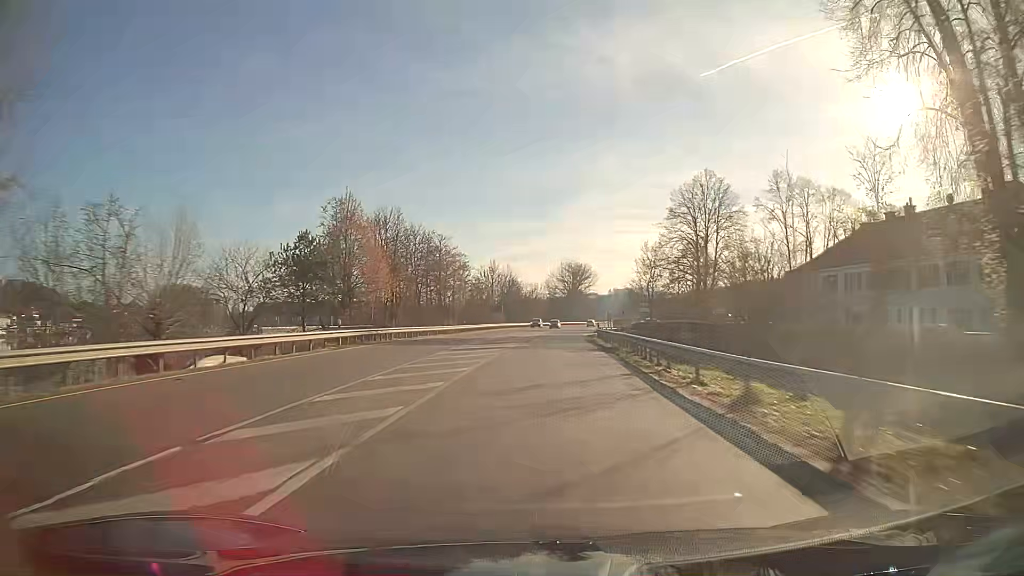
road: primary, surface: asphalt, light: Day
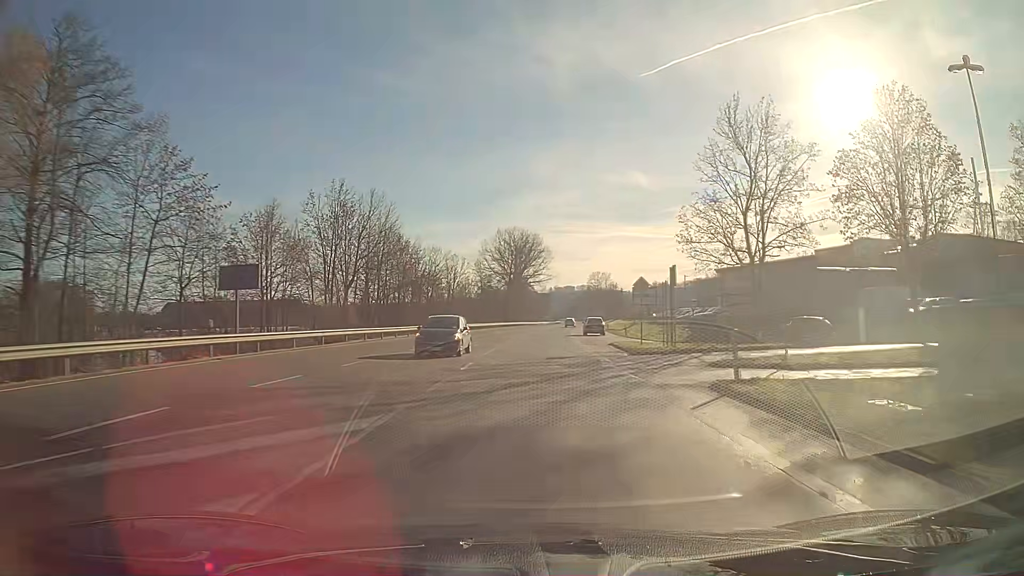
(+3.8, +79.8) m; +5°
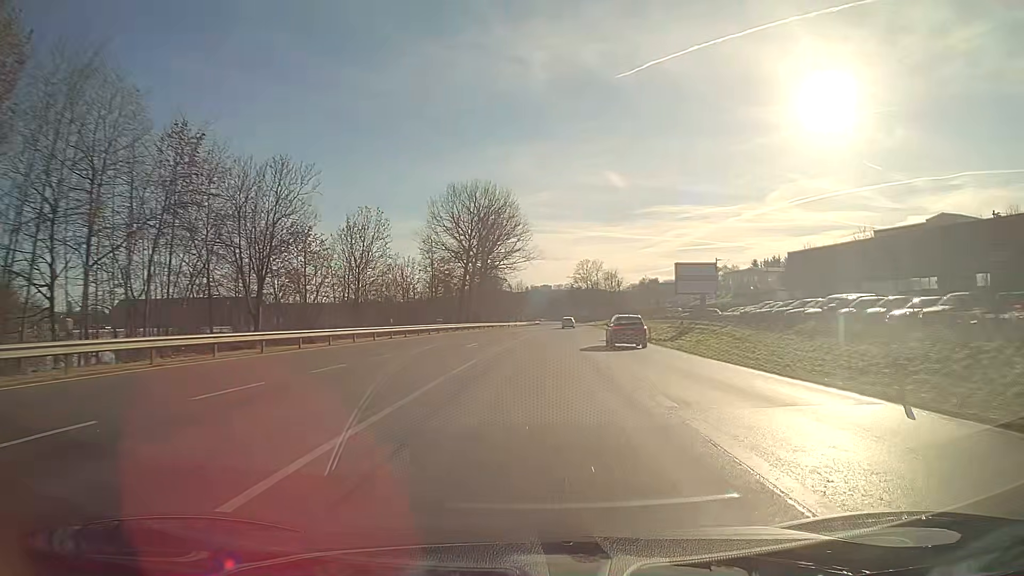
(+0.9, +48.0) m; +2°
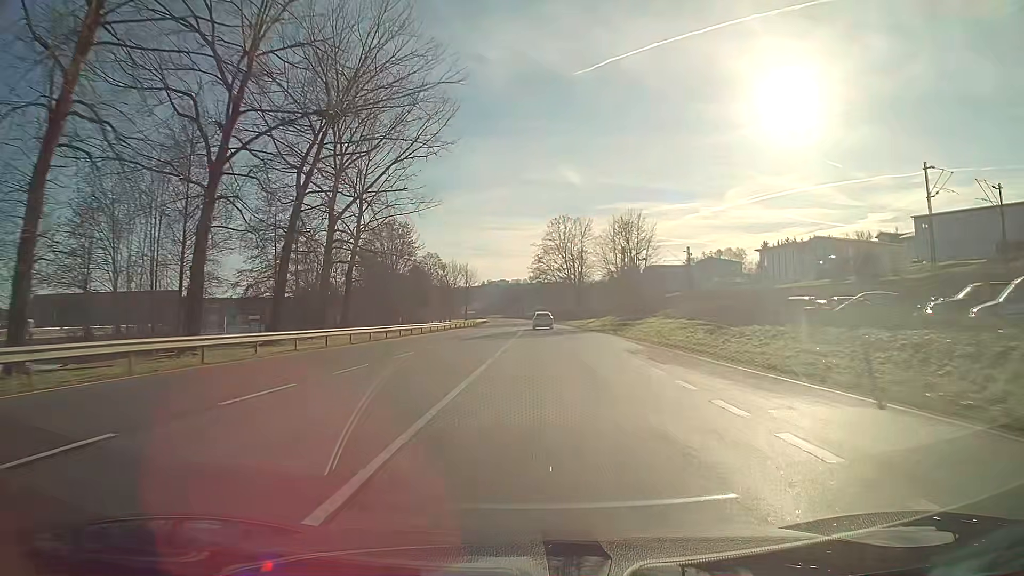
(+2.6, +77.6) m; +3°
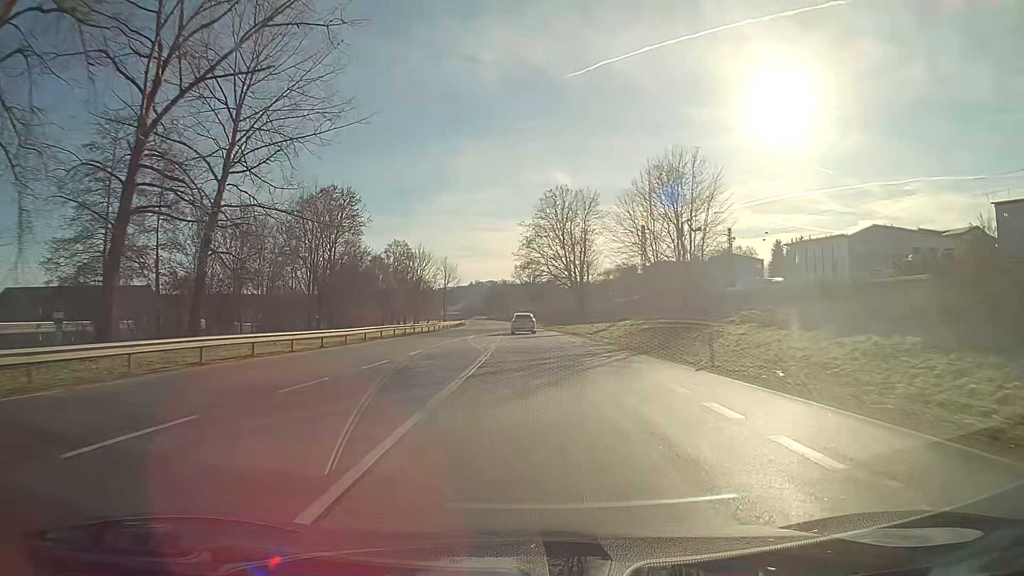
(+0.2, +27.8) m; +1°
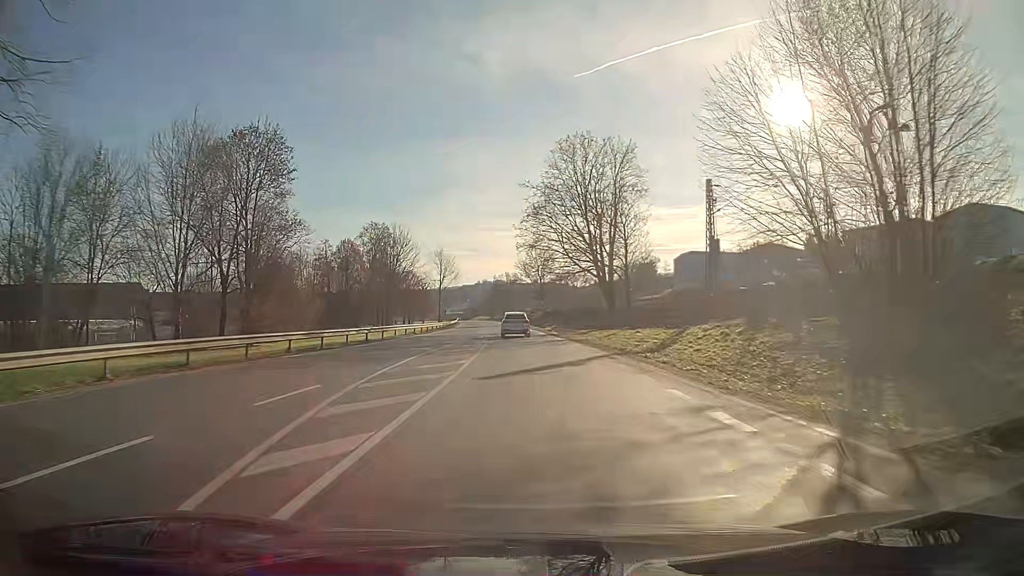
(-0.1, +25.7) m; -1°
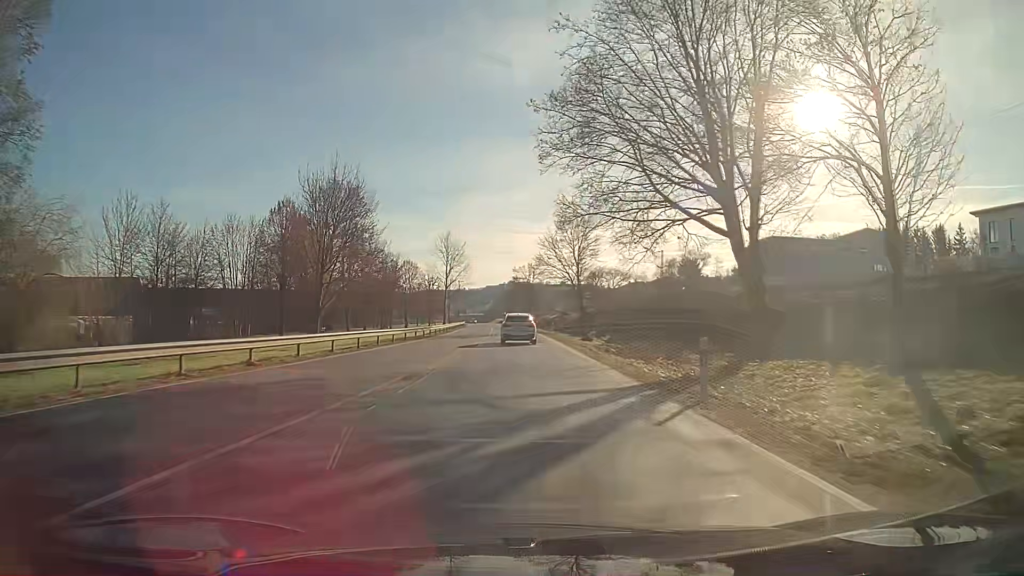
(-0.7, +34.9) m; -2°
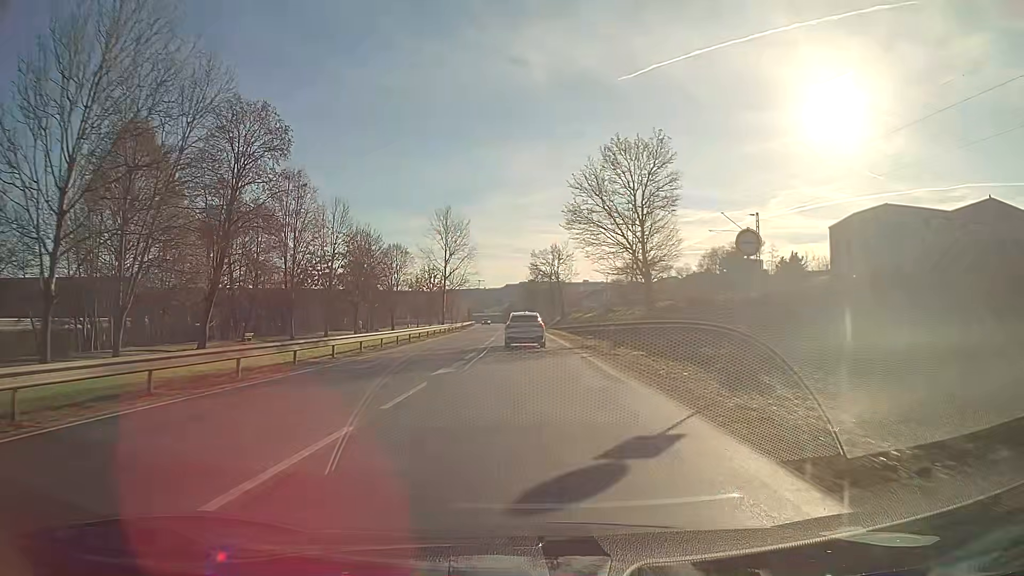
(-0.4, +31.0) m; -2°
